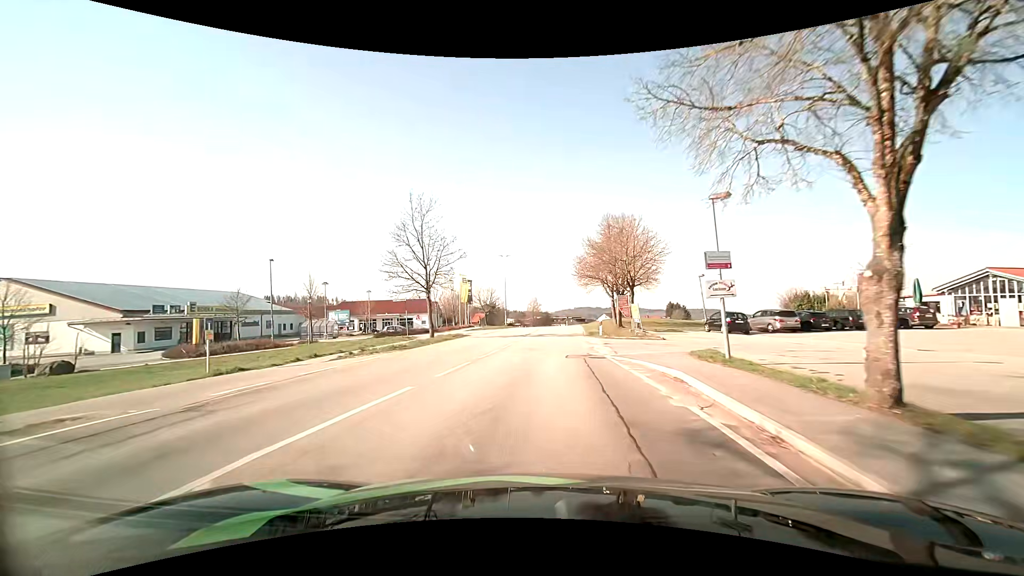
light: Day
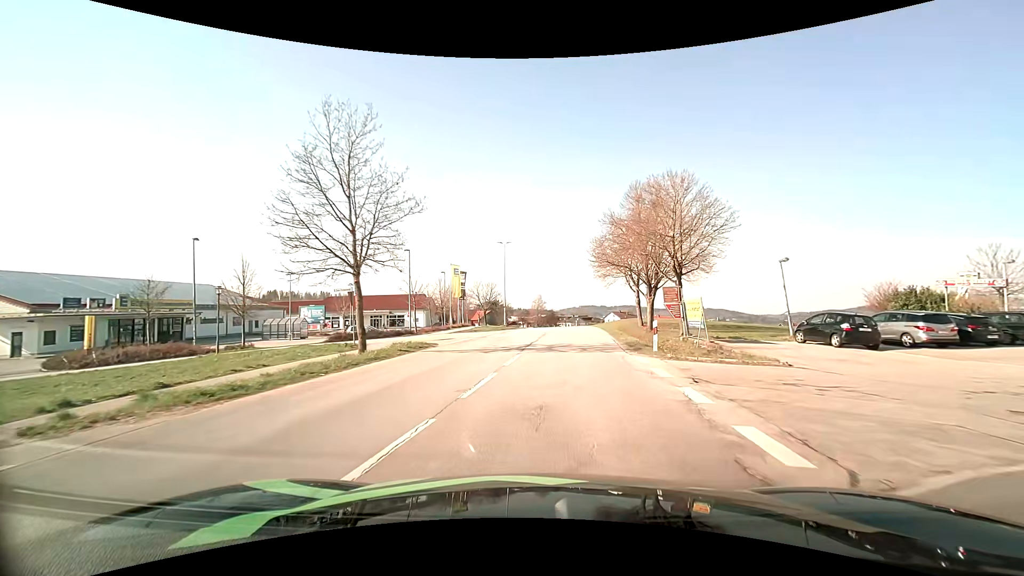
(-0.3, +11.9) m; -1°
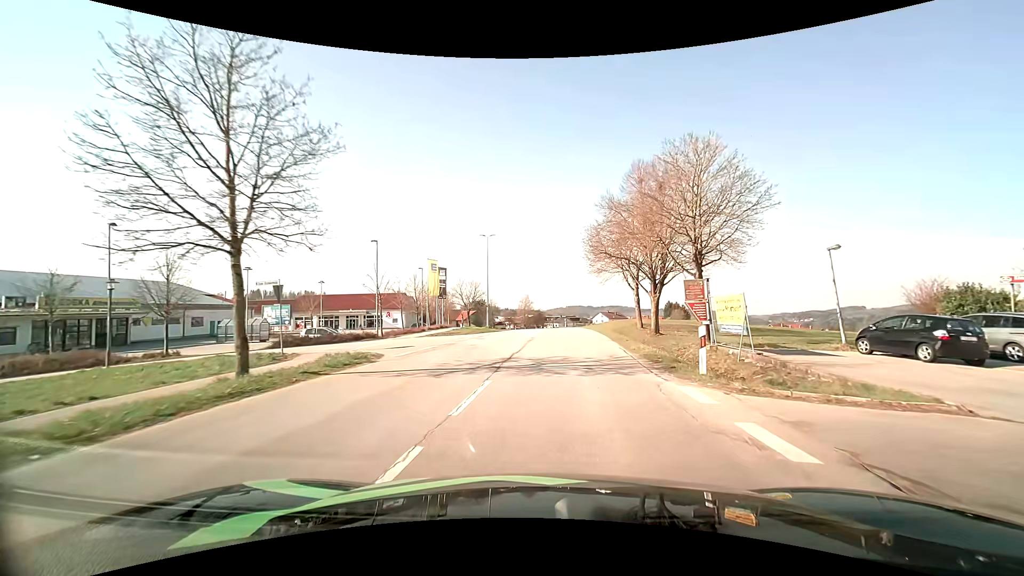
(+0.1, +5.9) m; +1°
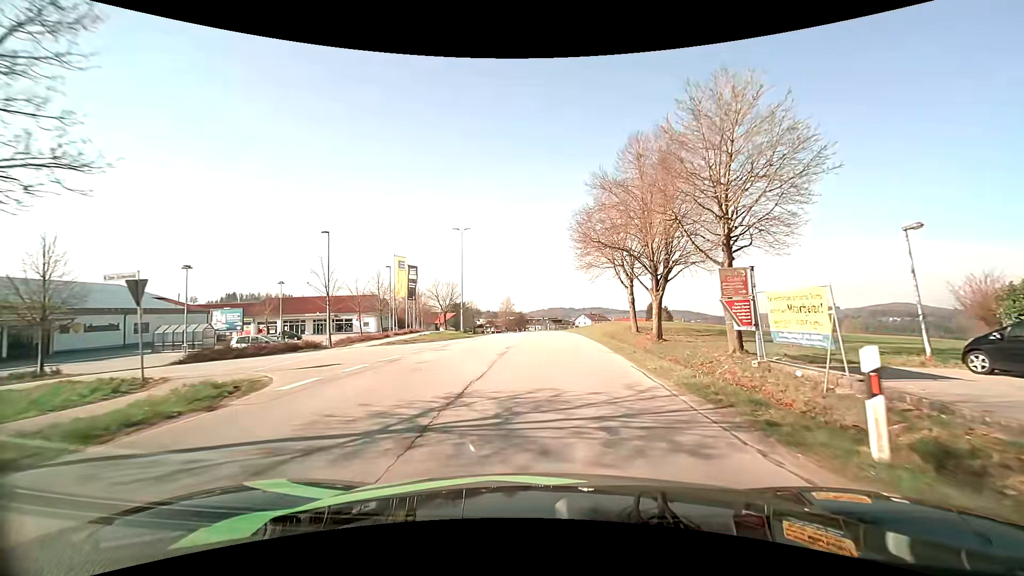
(+0.1, +5.9) m; +2°
